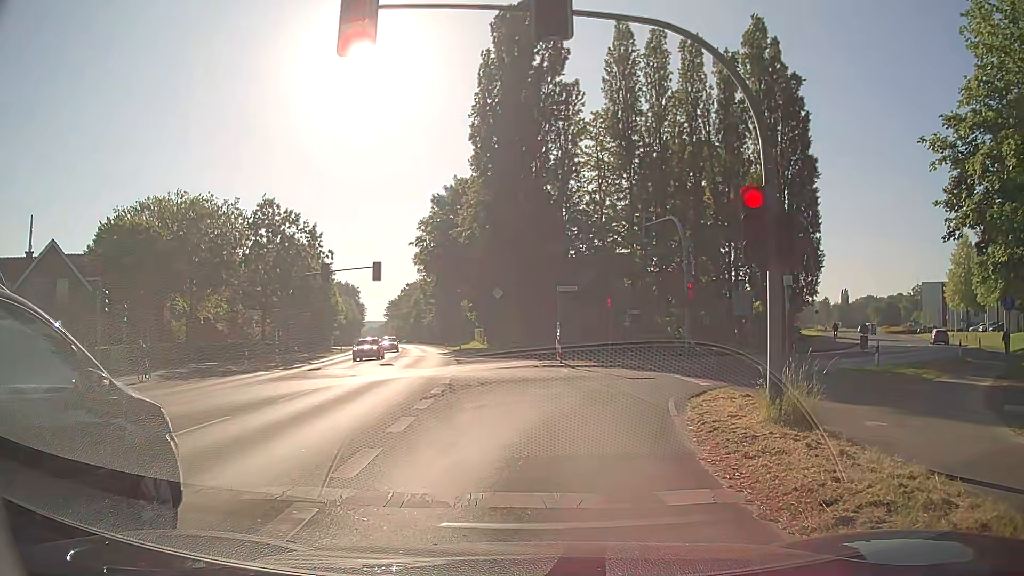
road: secondary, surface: asphalt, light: Day
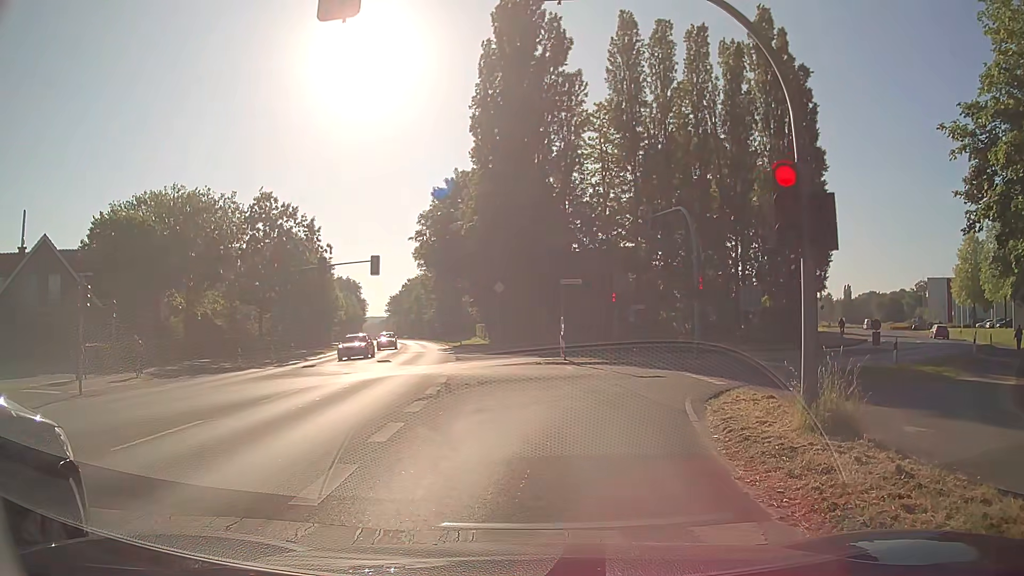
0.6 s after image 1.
(0.0, +1.1) m; -1°
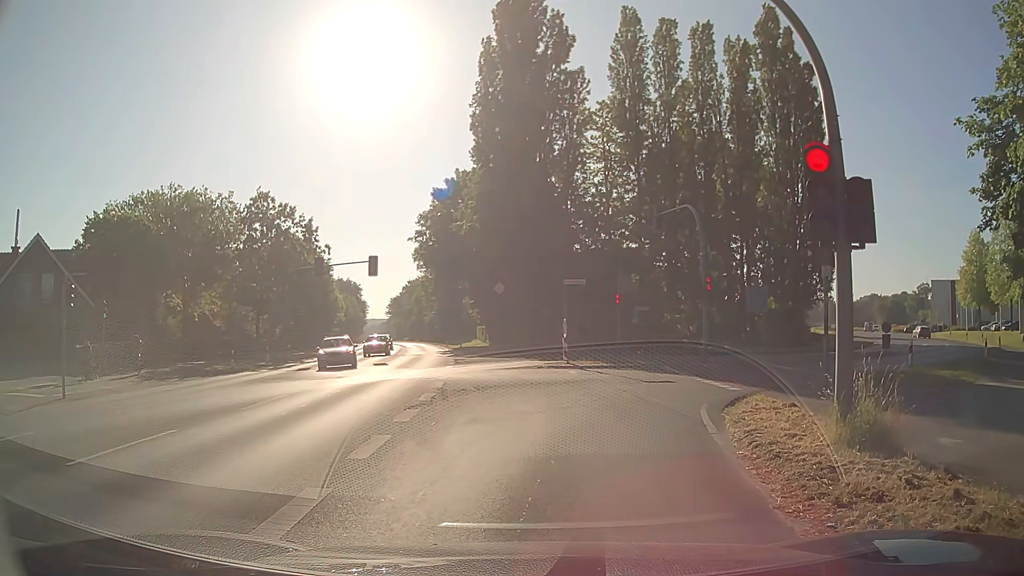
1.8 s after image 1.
(0.0, +0.9) m; 0°
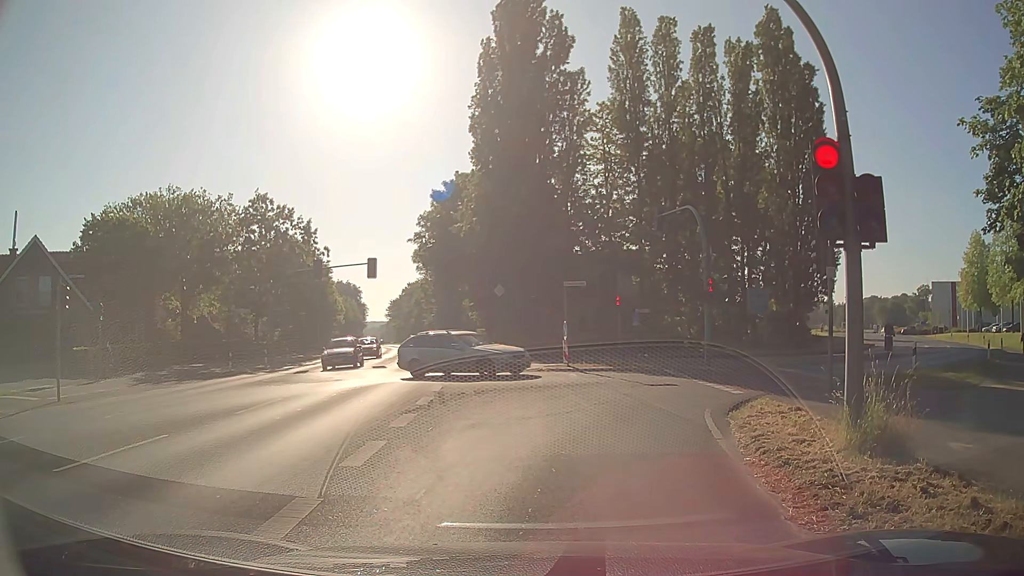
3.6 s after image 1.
(0.0, +0.3) m; 0°
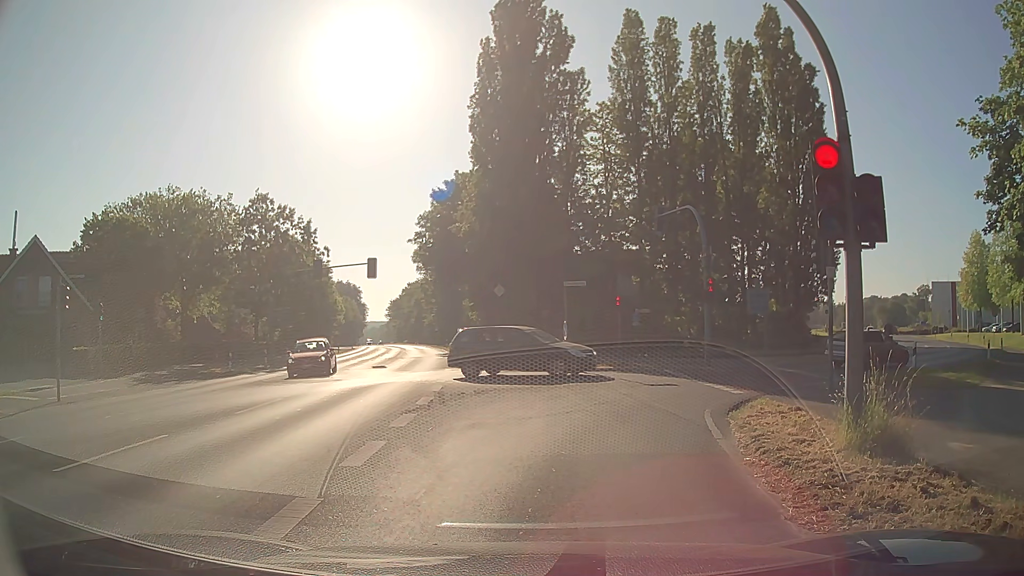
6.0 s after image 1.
(0.0, 0.0) m; 0°
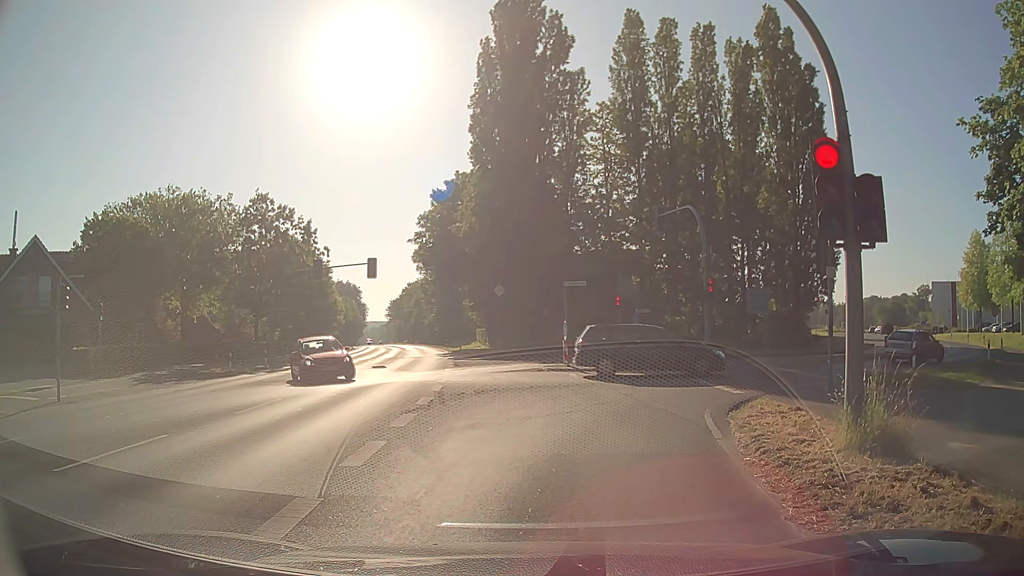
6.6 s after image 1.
(0.0, 0.0) m; 0°
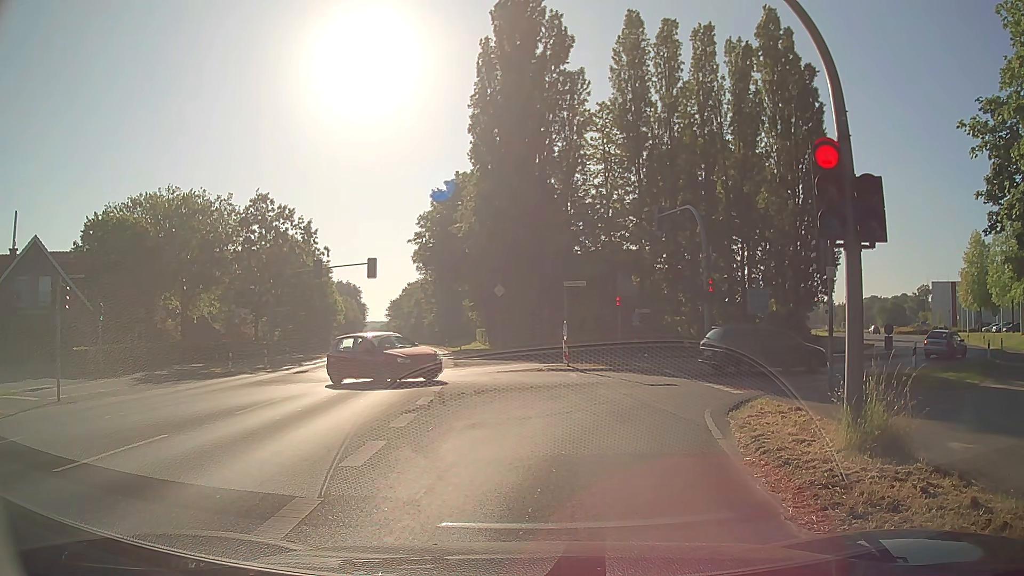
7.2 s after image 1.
(0.0, 0.0) m; 0°
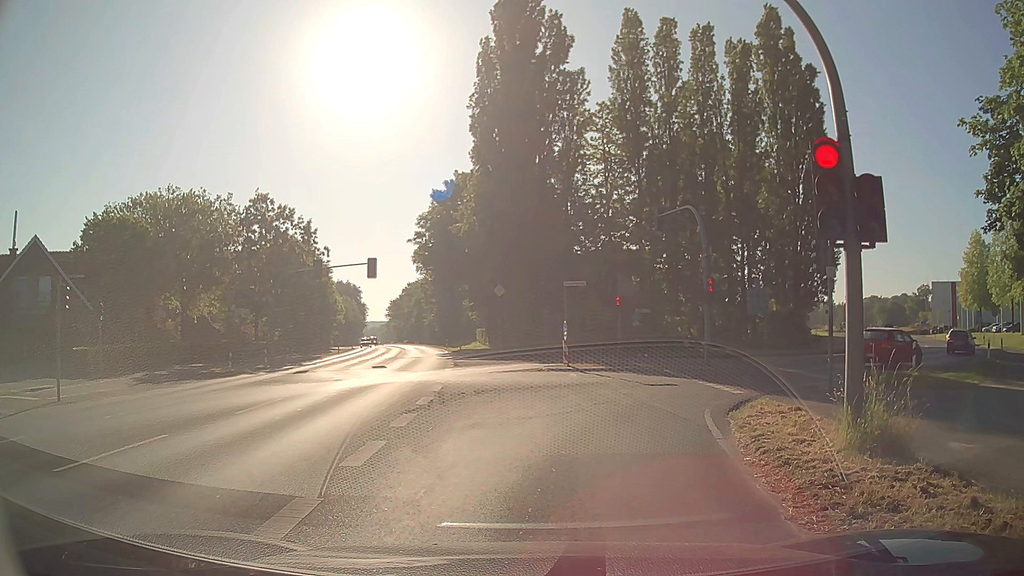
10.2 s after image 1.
(0.0, 0.0) m; 0°
